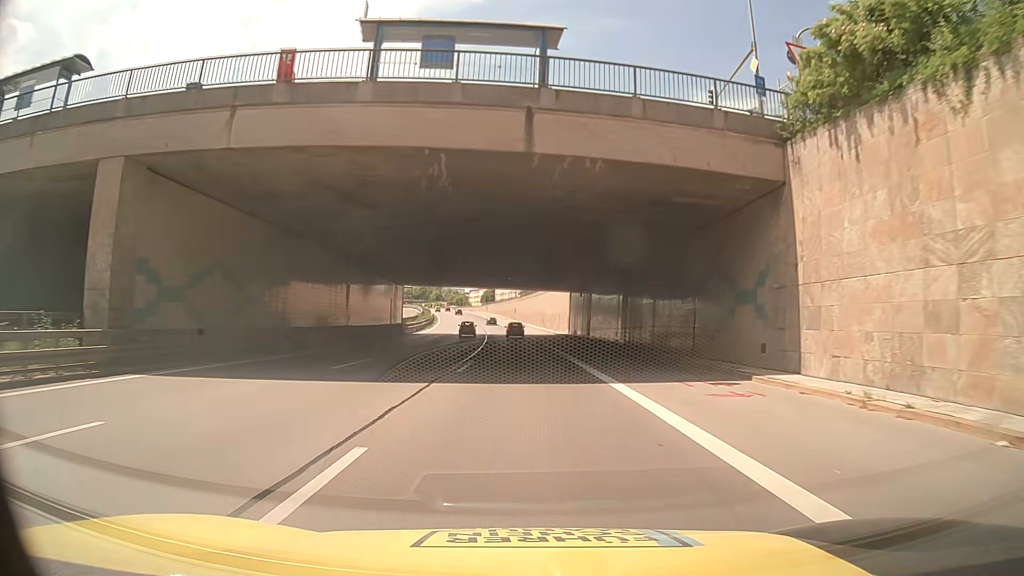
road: motorway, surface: asphalt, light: Day
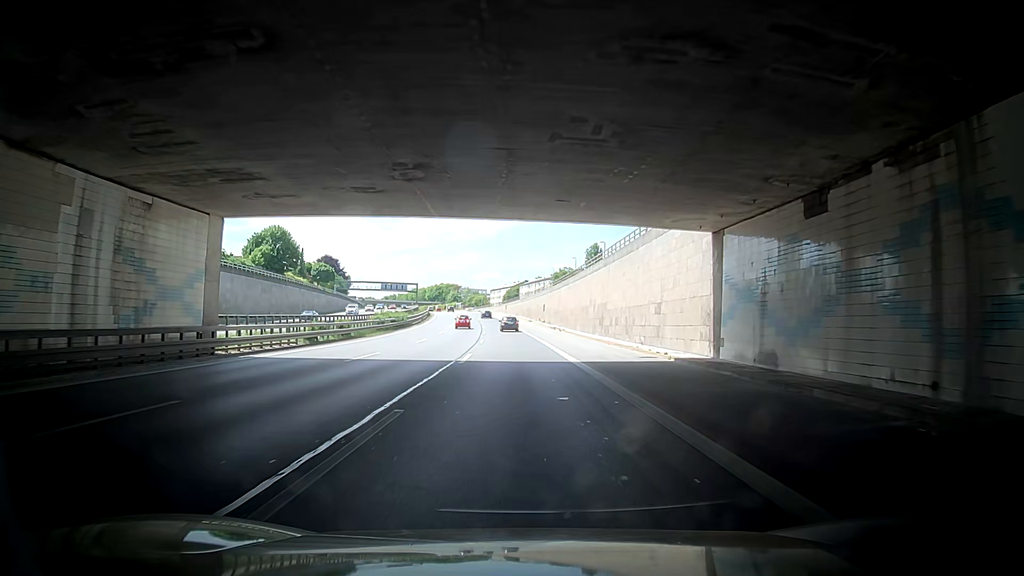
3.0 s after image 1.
(-1.0, +51.9) m; -5°
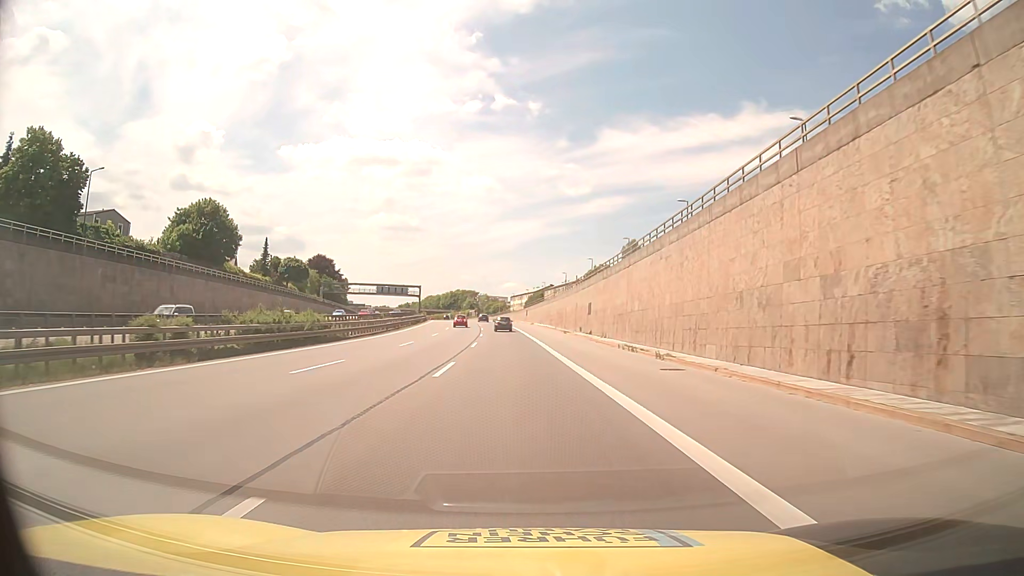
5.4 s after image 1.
(-0.1, +41.4) m; +1°
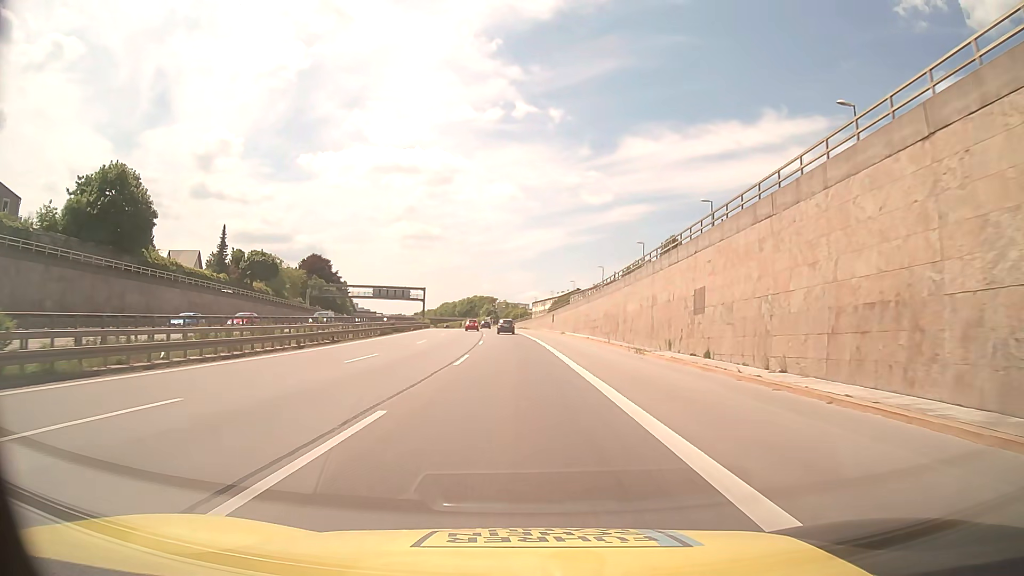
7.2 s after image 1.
(-0.5, +30.9) m; -2°
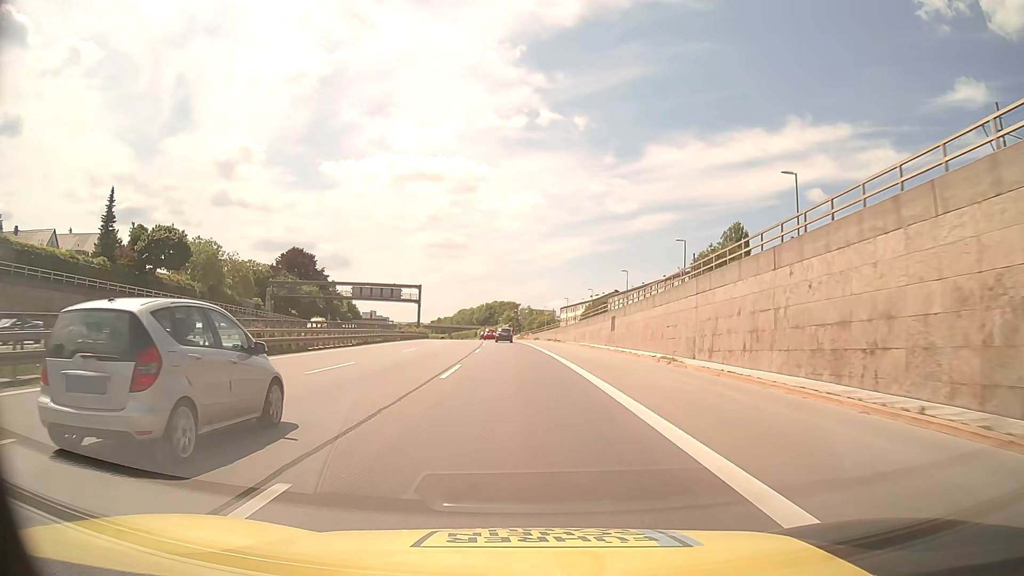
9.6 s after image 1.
(-0.8, +41.0) m; -2°
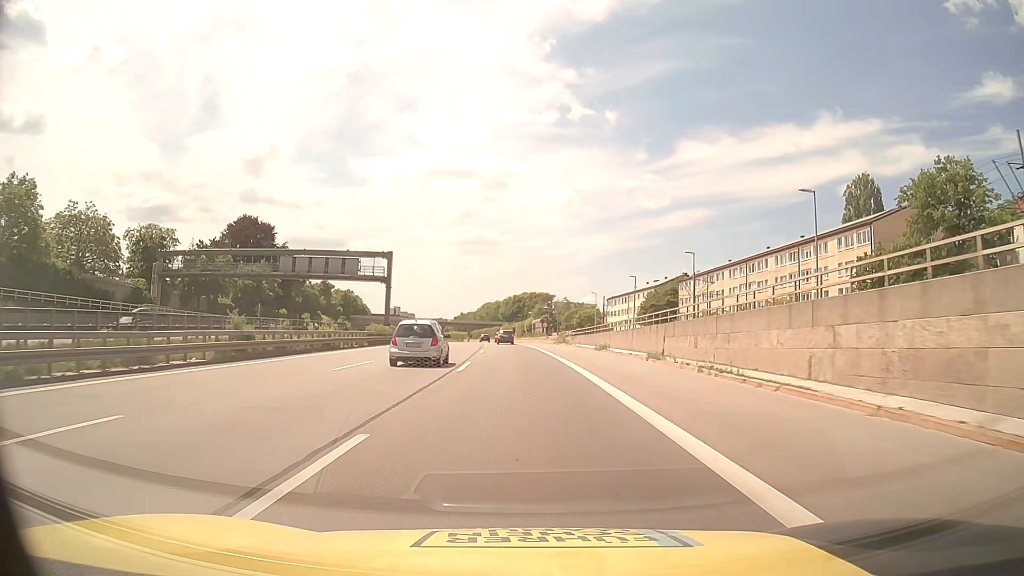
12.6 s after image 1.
(-1.3, +51.5) m; -3°
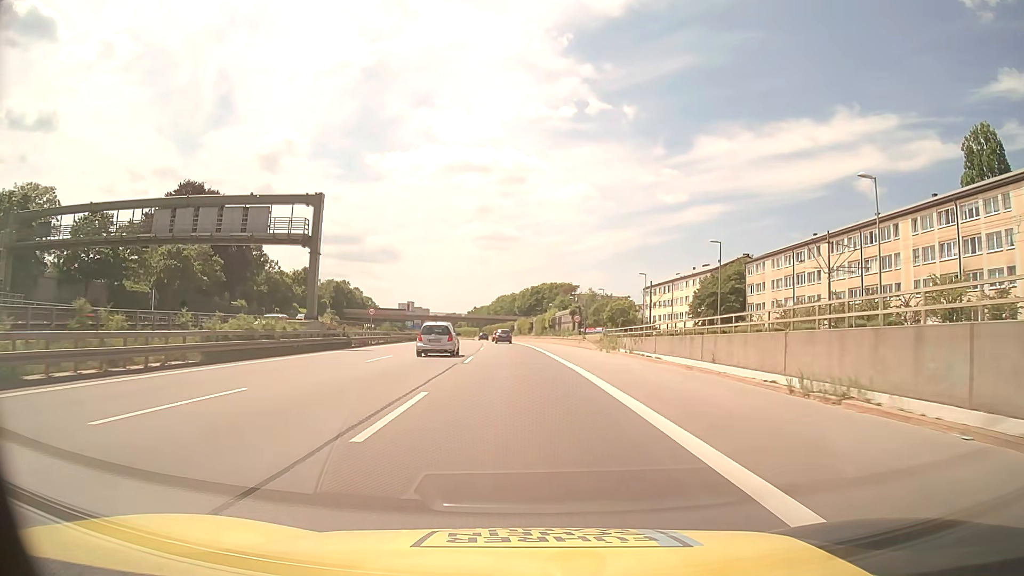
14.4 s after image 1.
(-0.4, +31.2) m; -2°
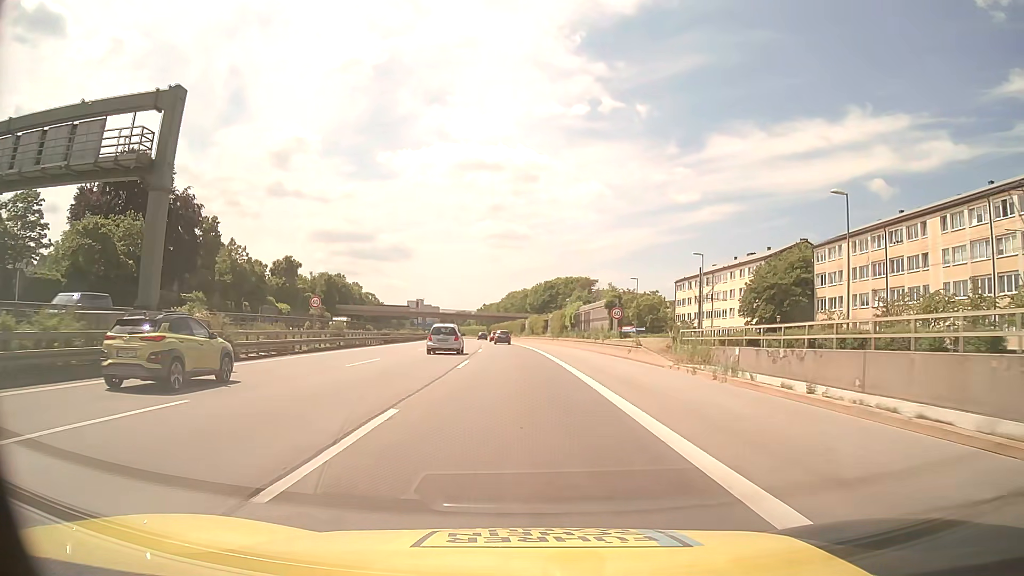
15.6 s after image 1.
(-0.2, +20.9) m; -1°
(0, +10) (0, +20) (0, +30) (-1, +40) (-1, +50) (-1, +60) (-2, +70) (-3, +80) (-3, +90) (-4, +100) m
